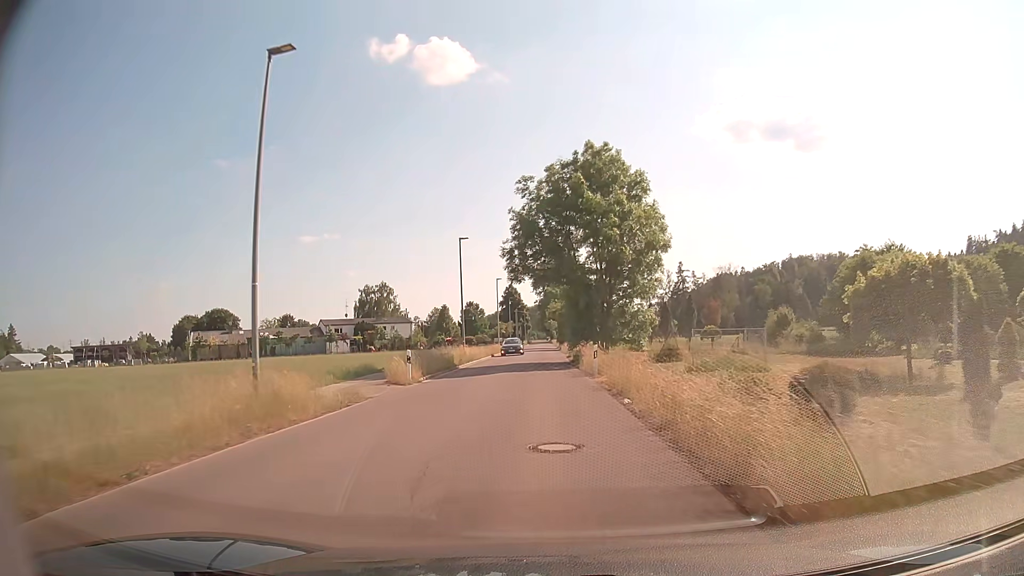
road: tertiary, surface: asphalt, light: Day
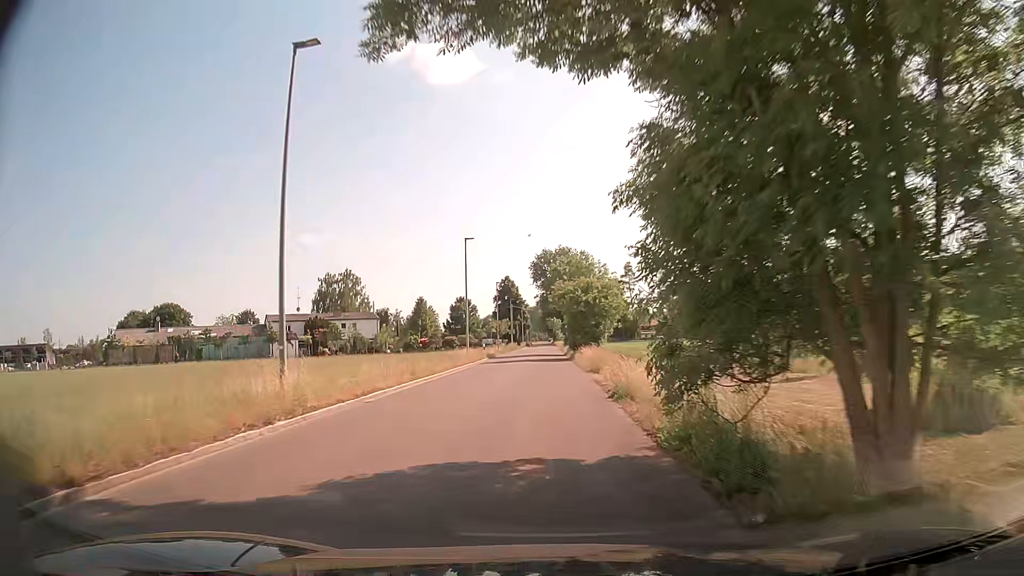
(0.0, +30.1) m; 0°
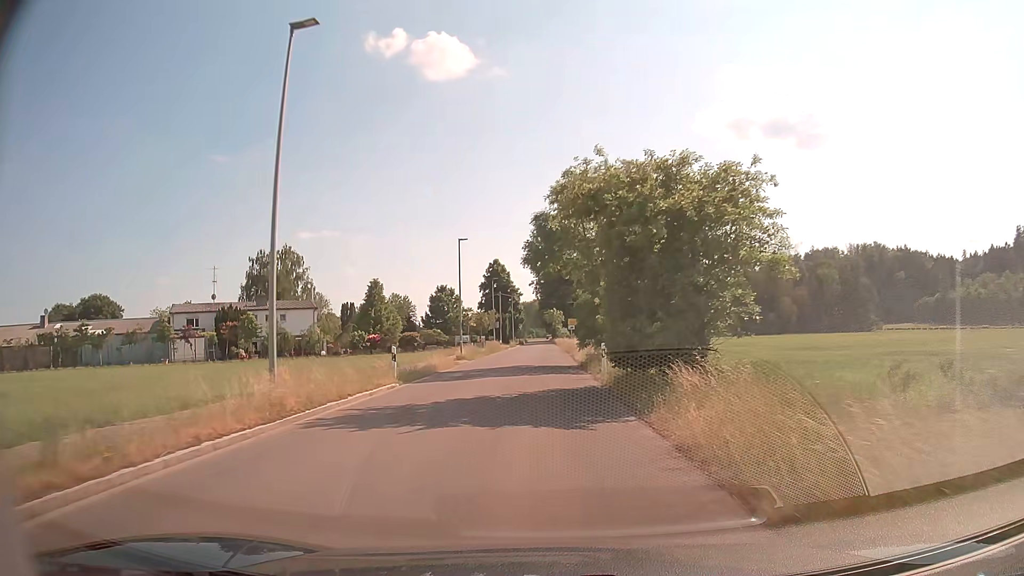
(0.0, +30.7) m; 0°
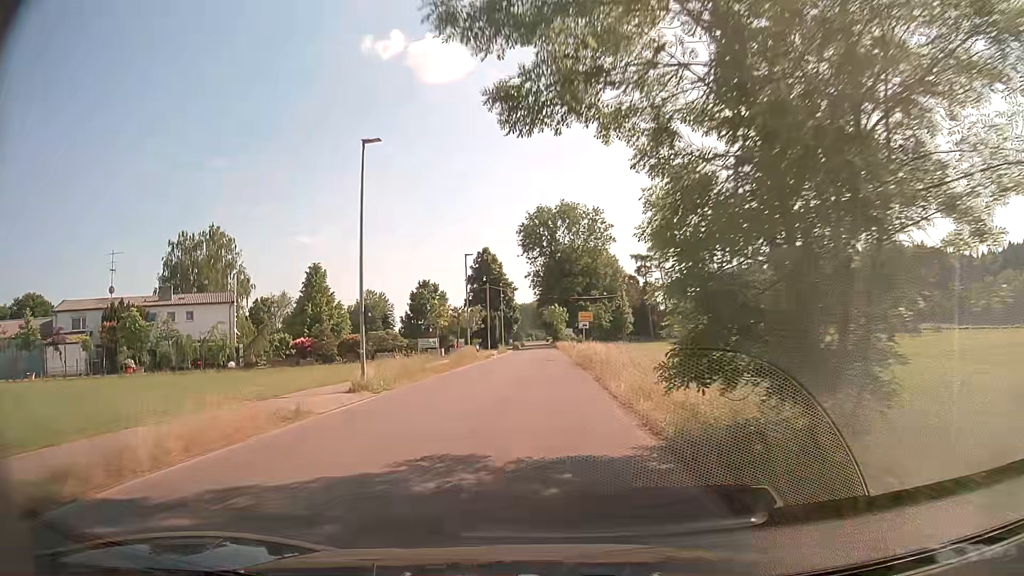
(0.0, +23.2) m; 0°
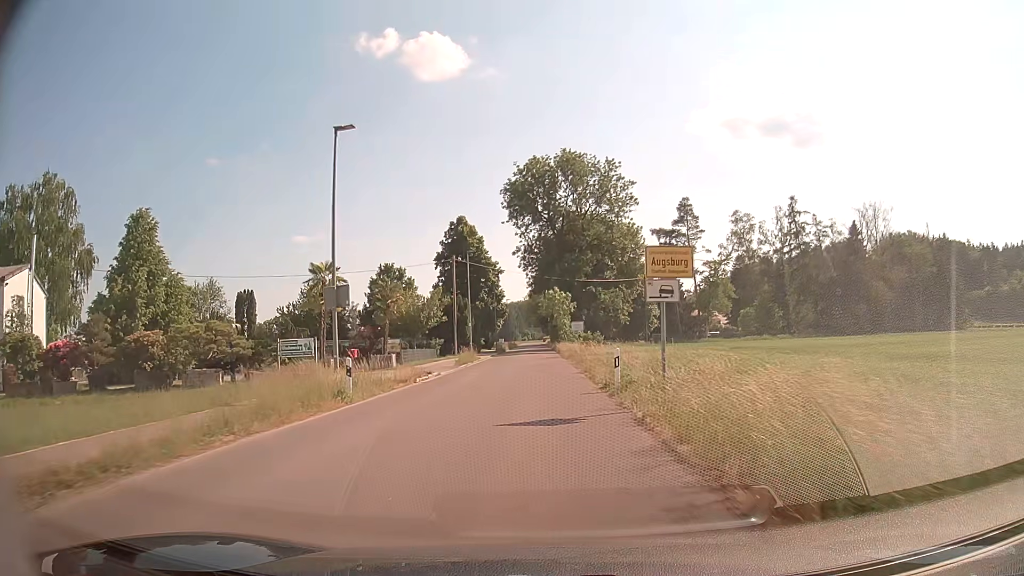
(0.0, +30.4) m; 0°
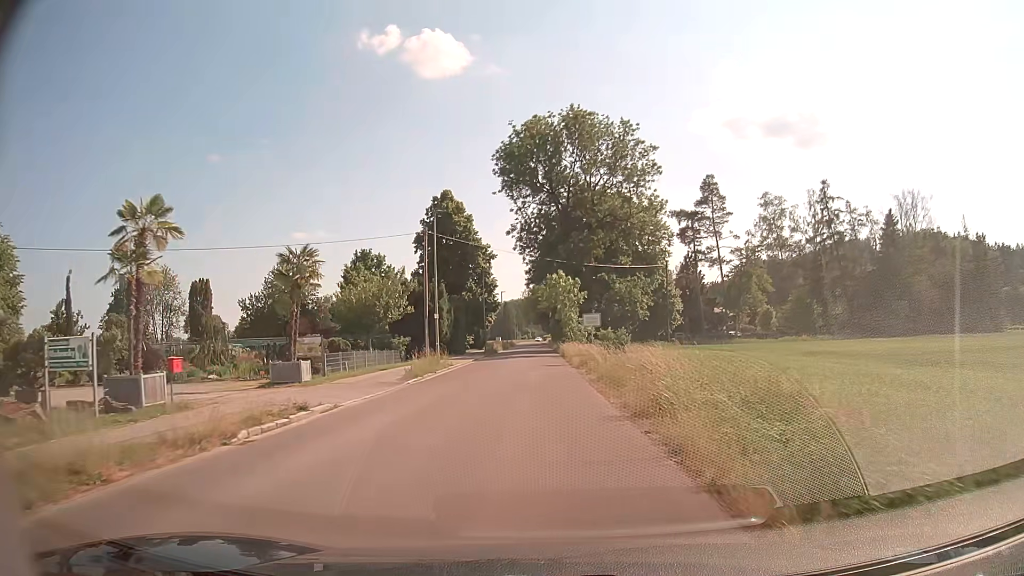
(0.0, +15.0) m; 0°
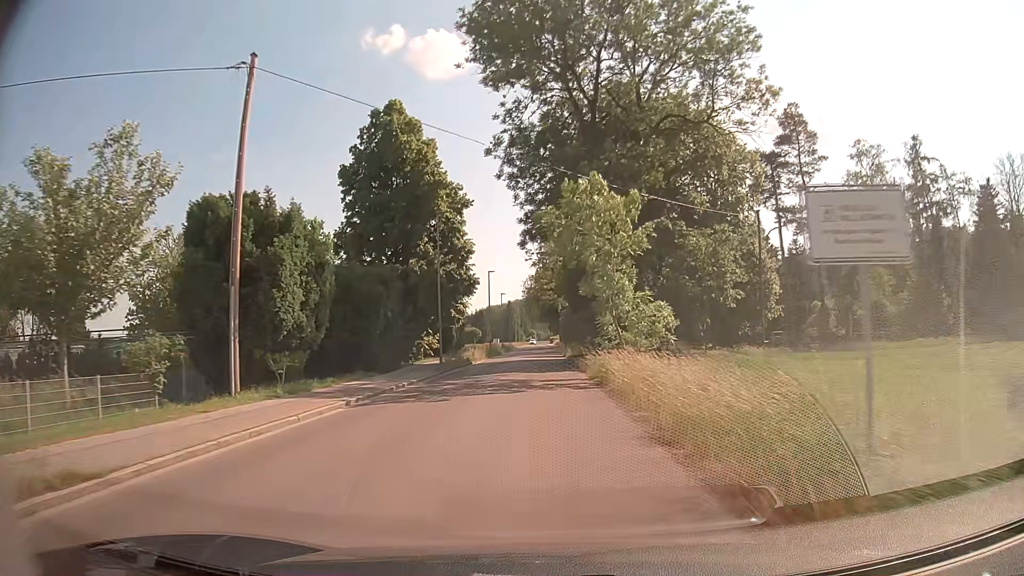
(-0.2, +29.9) m; 0°
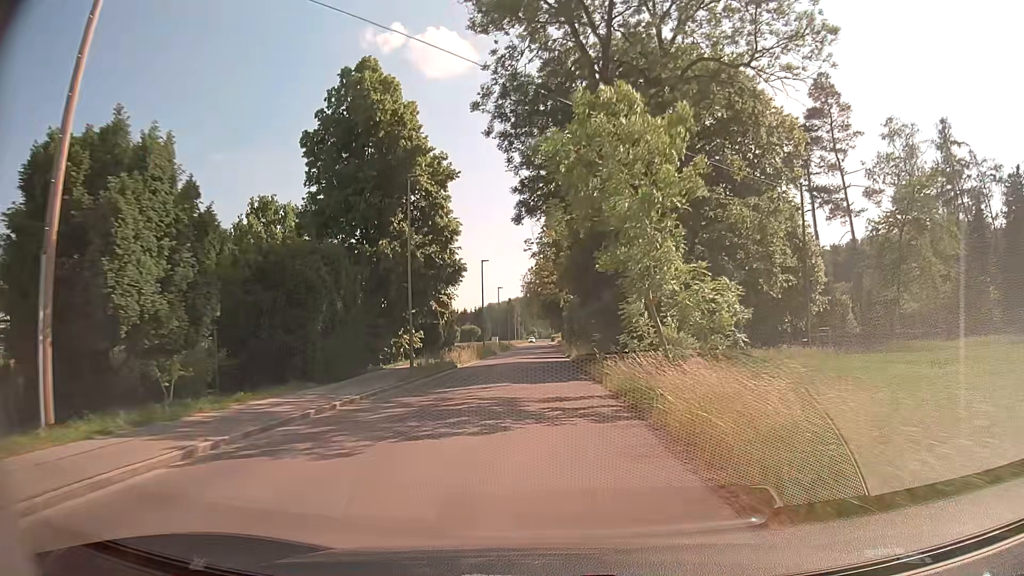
(0.0, +7.5) m; 0°
(0, +10) (0, +20) (0, +30) (0, +40) (0, +50) (0, +60) (0, +70) (0, +80) (0, +90) (-1, +100) m
